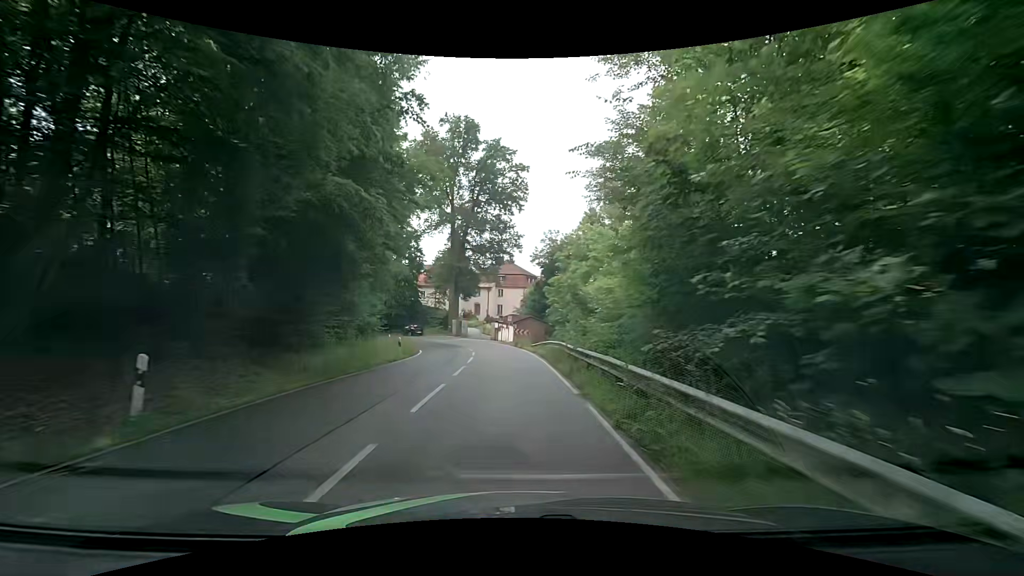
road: tertiary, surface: asphalt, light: Day
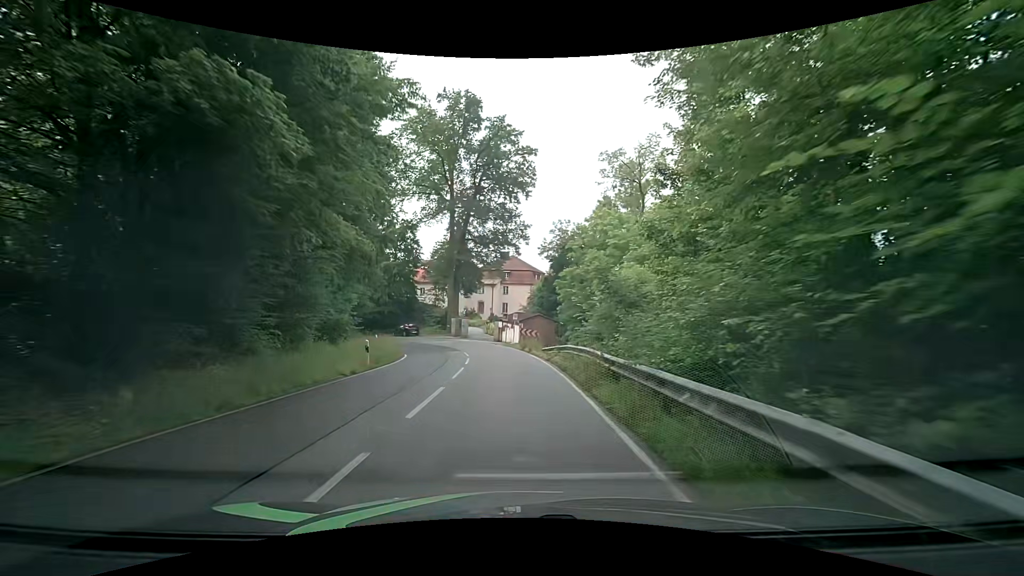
(-0.1, +6.6) m; -1°
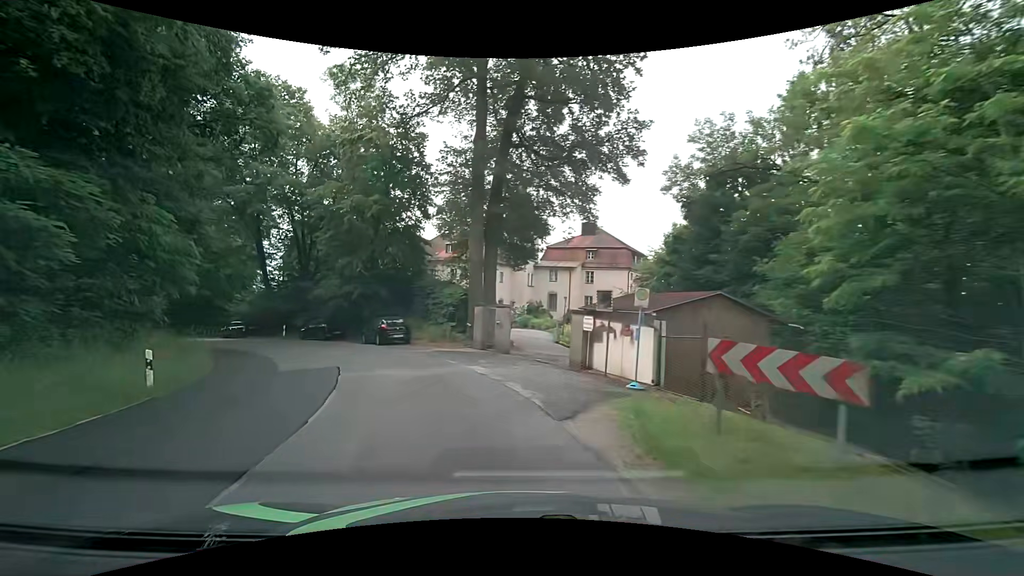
(-1.4, +31.6) m; -8°
